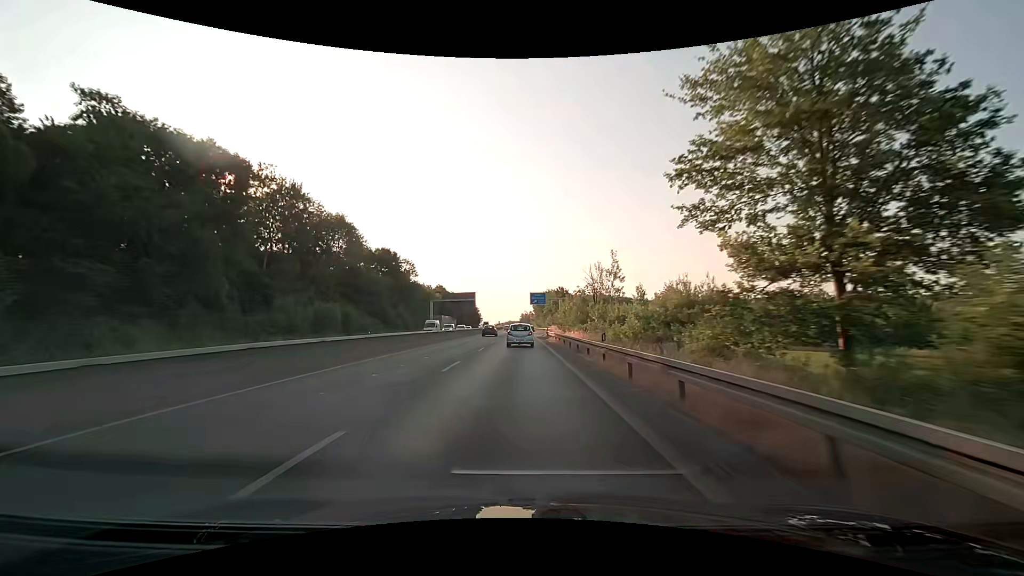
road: trunk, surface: asphalt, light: Day
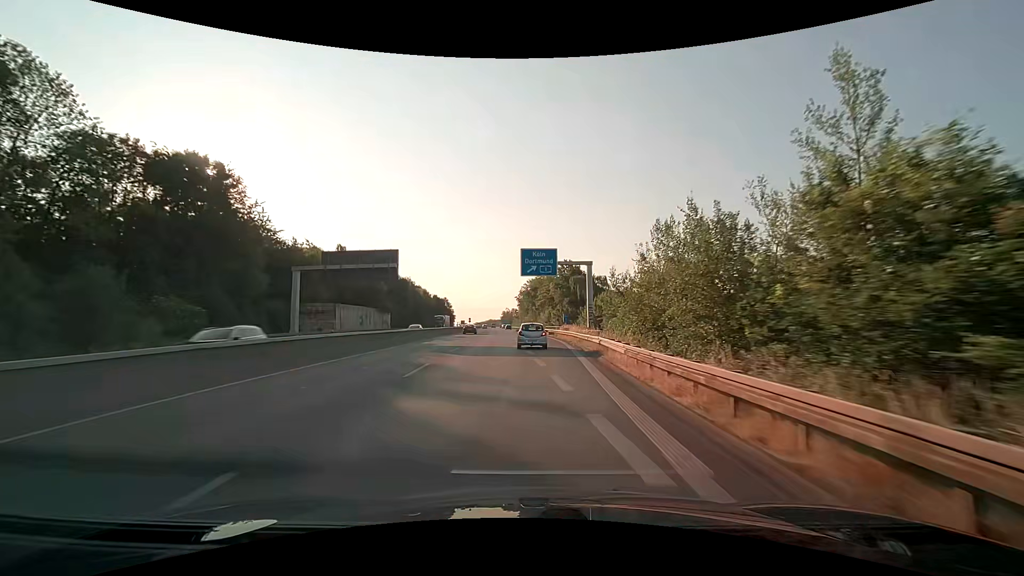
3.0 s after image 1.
(-0.1, +61.0) m; +2°
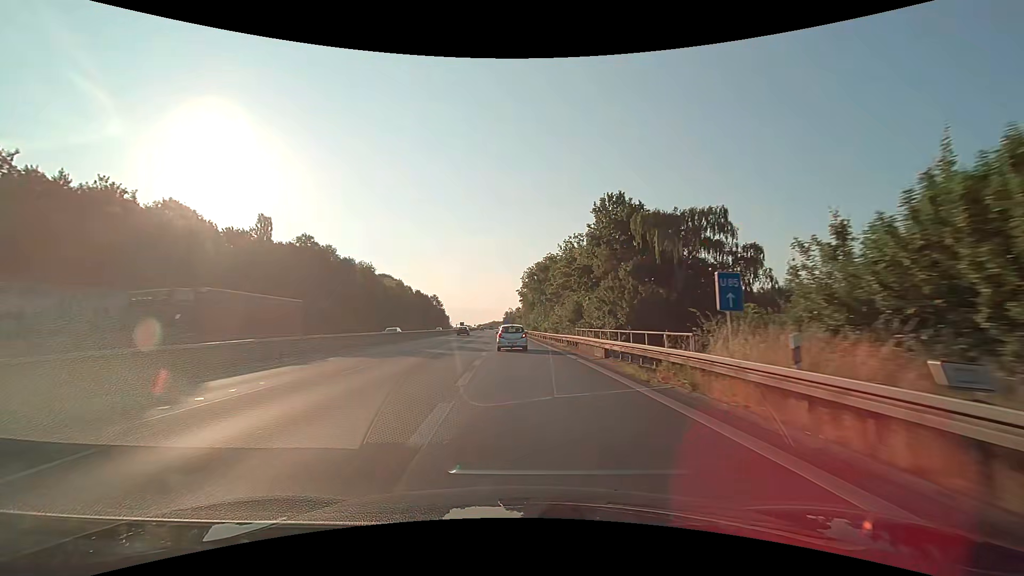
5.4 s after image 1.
(+0.5, +46.9) m; 0°
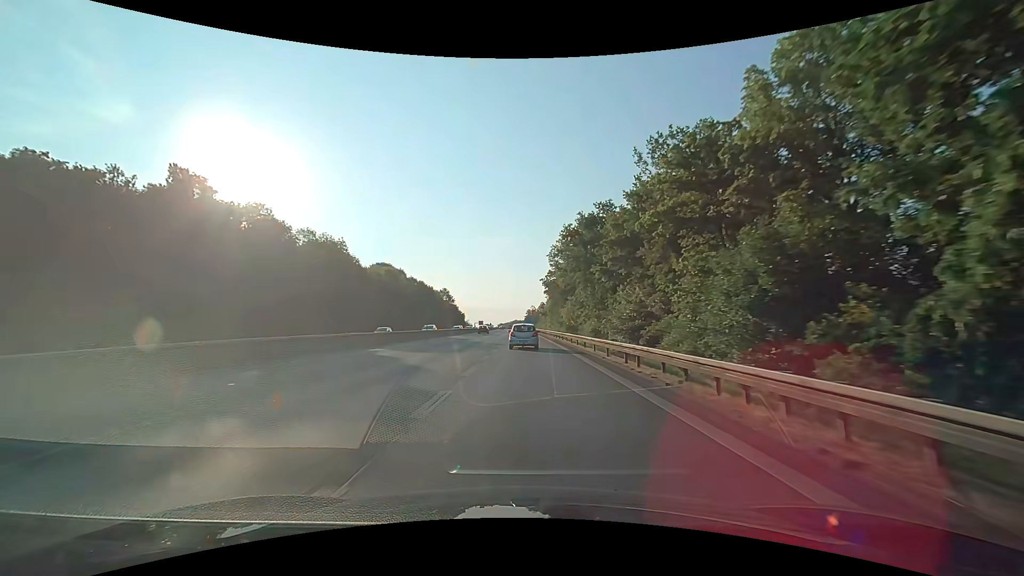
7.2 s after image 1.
(-0.7, +34.6) m; -2°
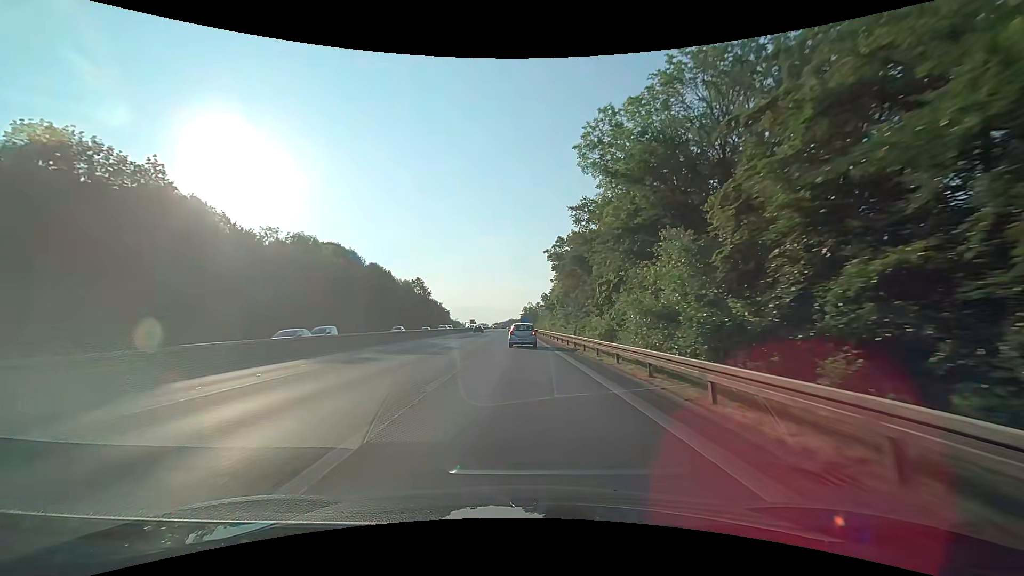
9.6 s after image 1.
(0.0, +46.0) m; 0°
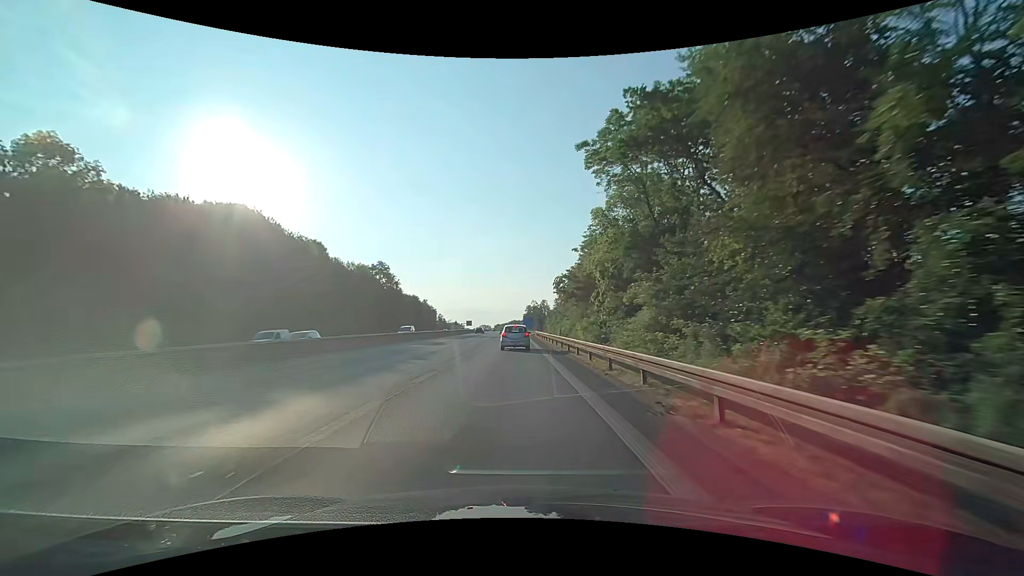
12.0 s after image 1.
(+0.1, +46.1) m; 0°
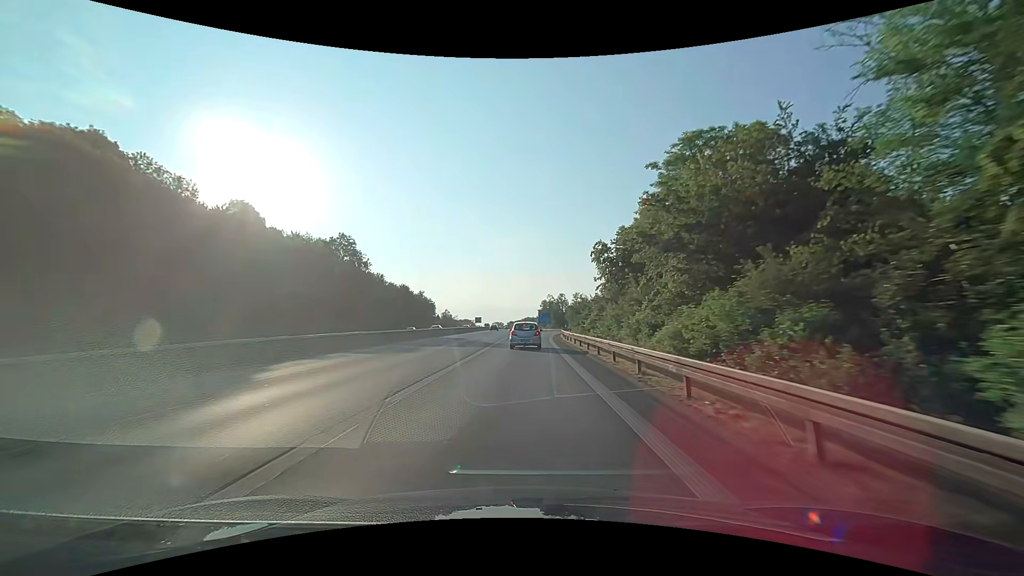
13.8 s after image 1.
(-0.5, +33.7) m; -1°
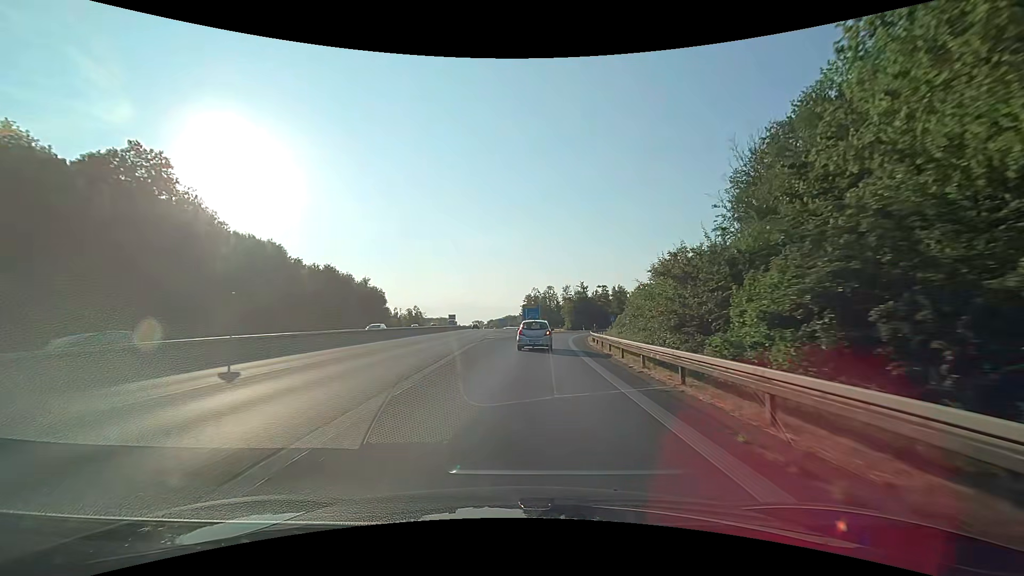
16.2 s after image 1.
(+0.1, +42.4) m; +2°
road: motorway_link
(0, +10) (+1, +20) (+1, +30) (+2, +40) (+3, +50) (+5, +60) (+7, +69) (+11, +79) (+14, +88) (+19, +97) m
